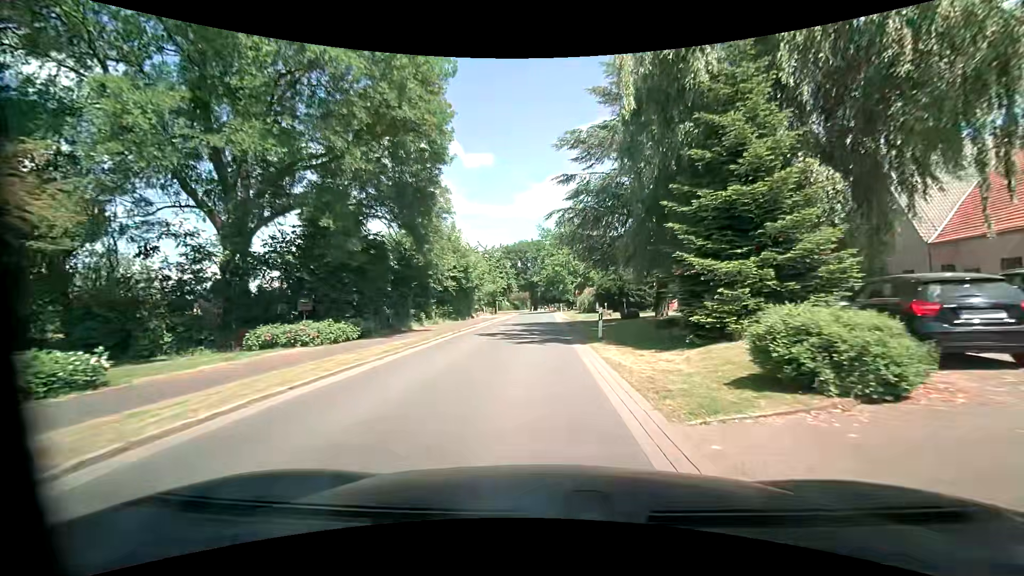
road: tertiary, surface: asphalt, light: Day
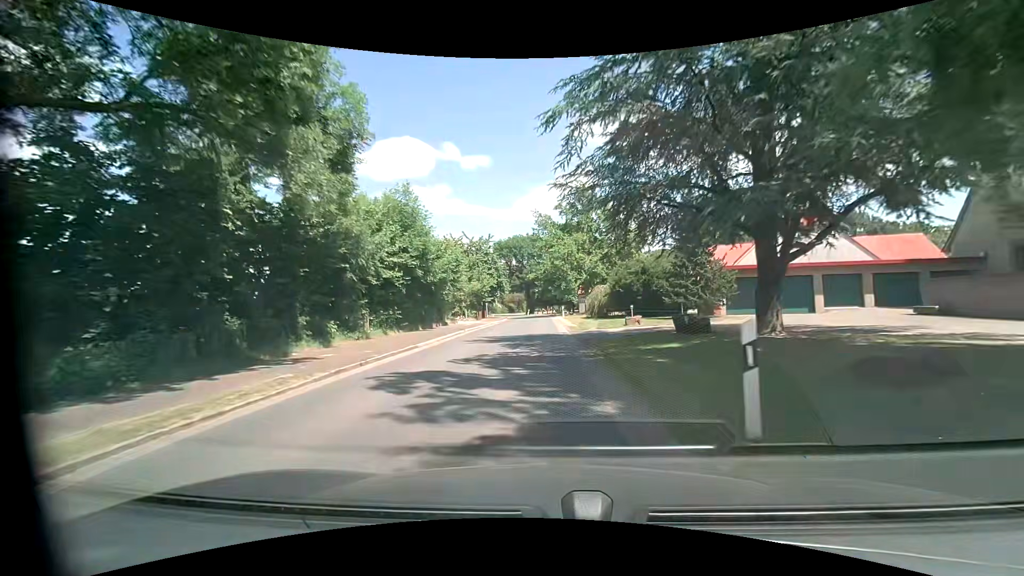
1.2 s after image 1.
(-0.2, +12.9) m; -1°
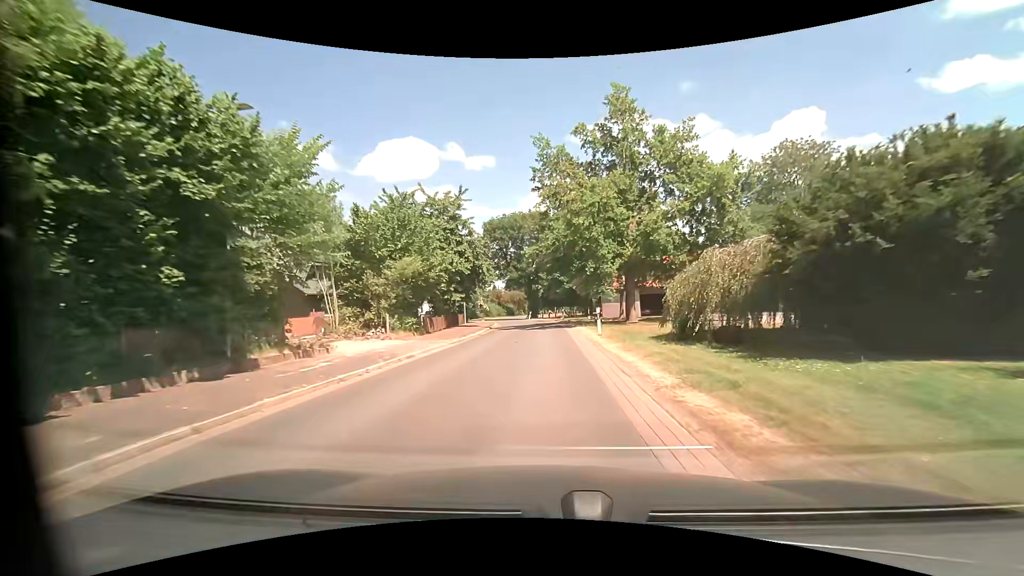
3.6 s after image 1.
(-0.1, +26.5) m; -1°
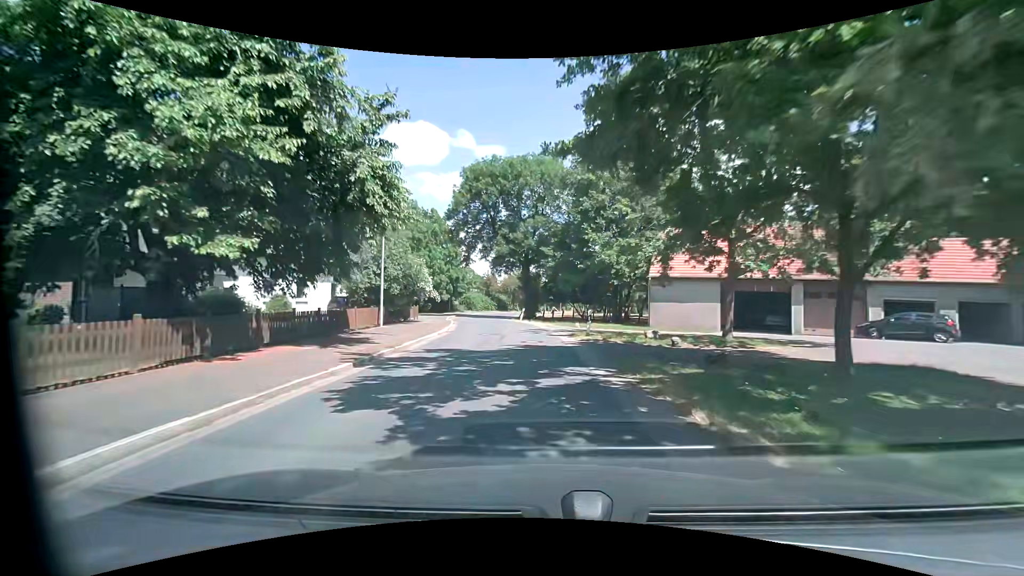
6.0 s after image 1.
(+0.2, +26.4) m; 0°
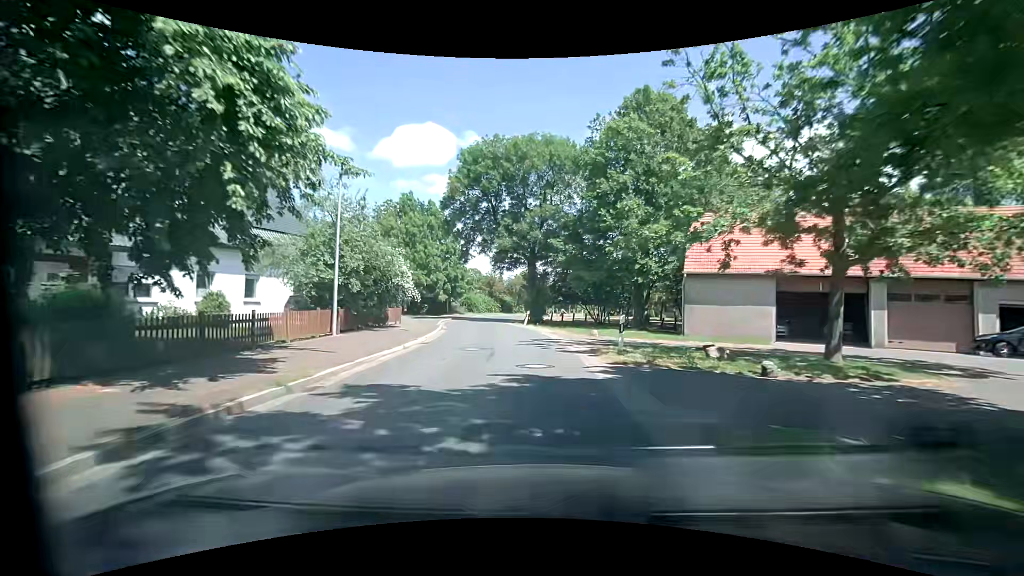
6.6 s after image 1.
(-0.1, +6.4) m; -1°
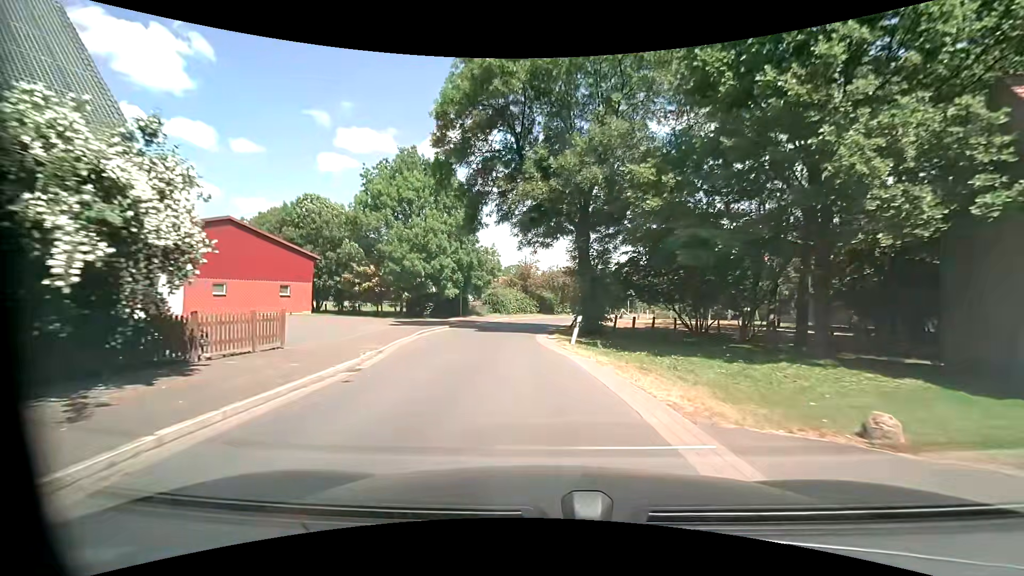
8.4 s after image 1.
(-0.6, +18.3) m; -4°
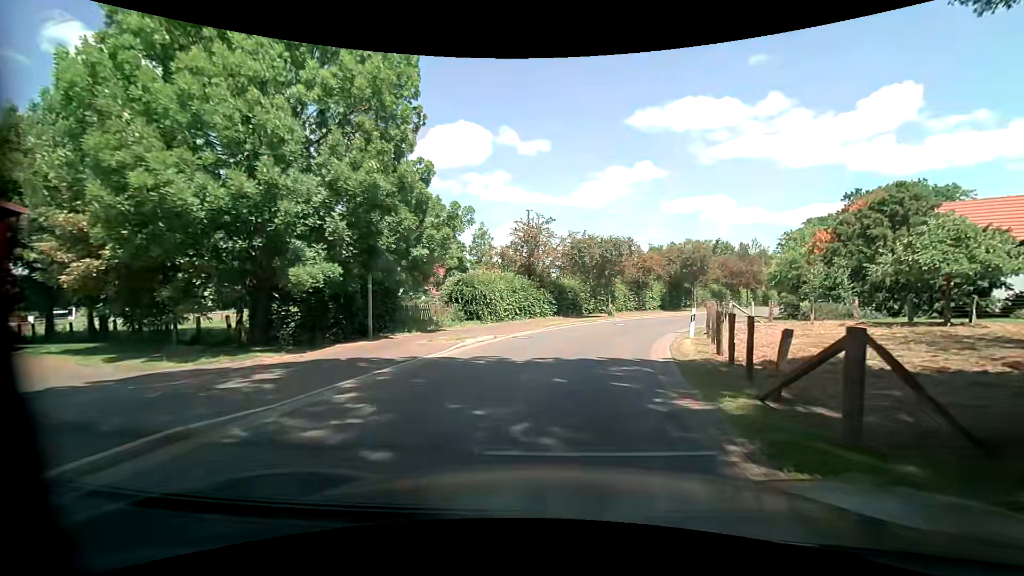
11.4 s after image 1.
(-1.6, +26.2) m; -3°
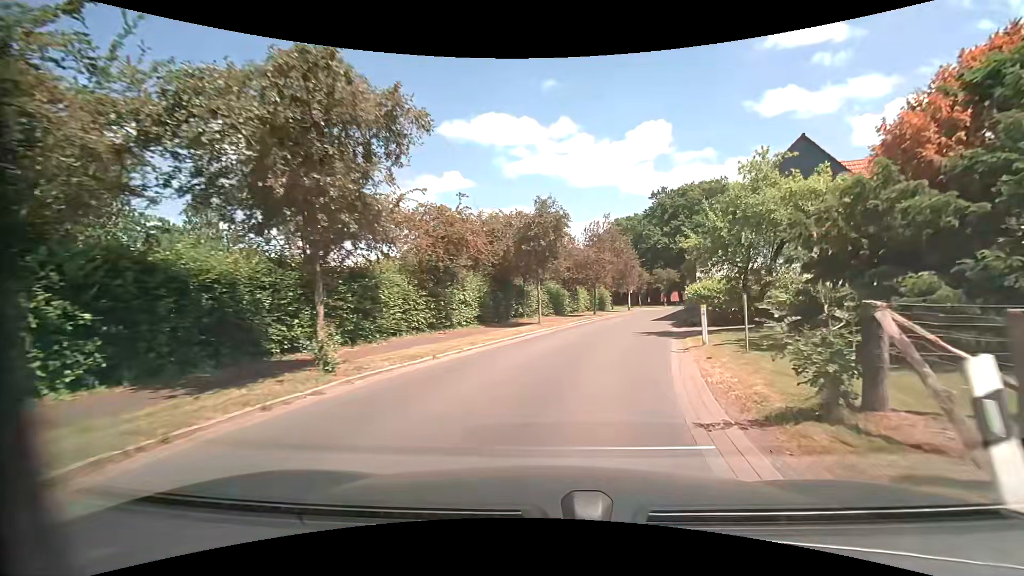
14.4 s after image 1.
(+4.6, +22.7) m; +23°
(+1, +10) (+3, +20) (+6, +29) (+8, +39) (+12, +48) (+15, +58) (+19, +67) (+23, +76) (+25, +86) (+26, +96) m
